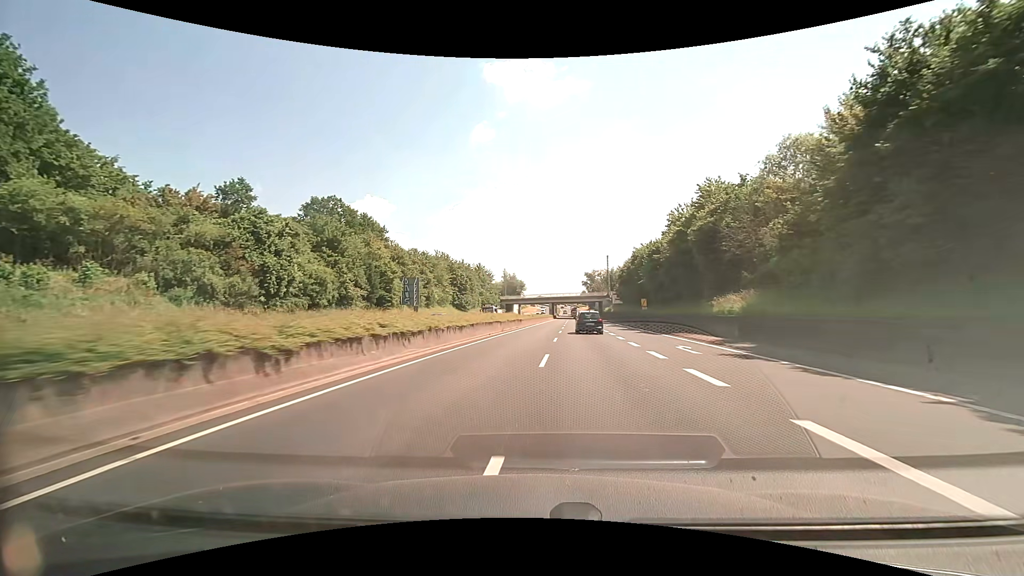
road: trunk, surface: asphalt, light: Day
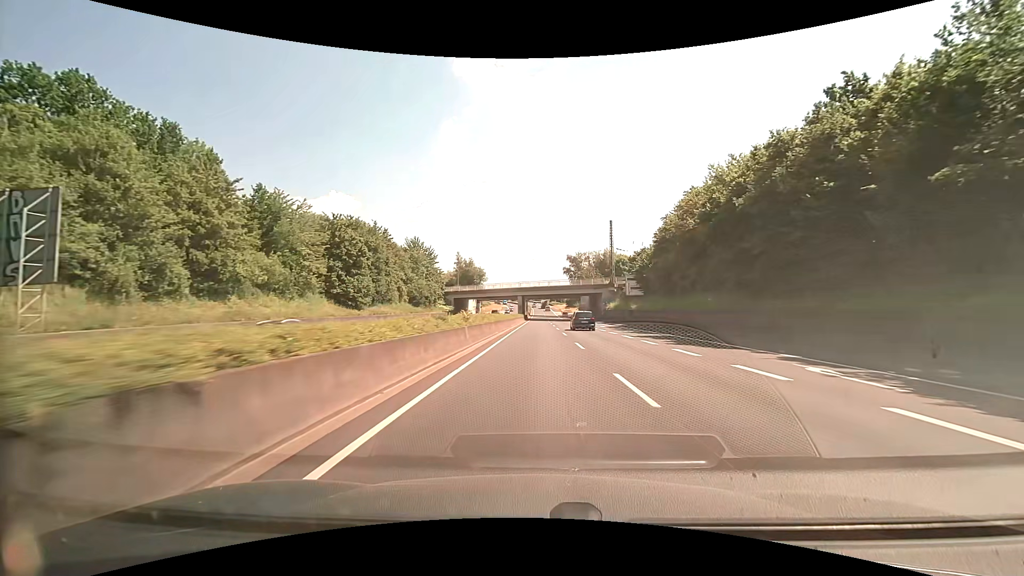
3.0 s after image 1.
(+0.3, +53.6) m; +3°
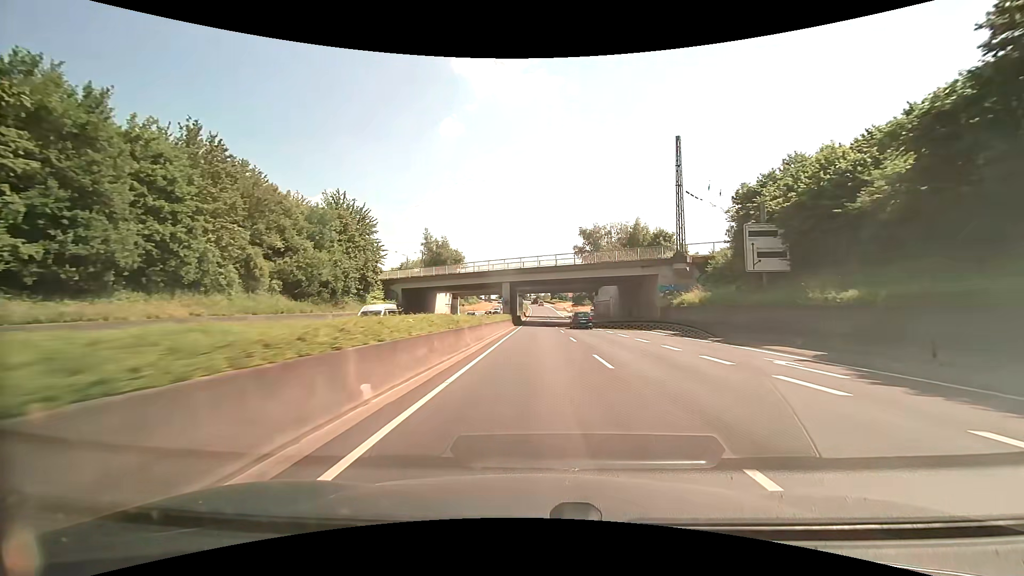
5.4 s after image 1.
(+0.2, +43.0) m; 0°
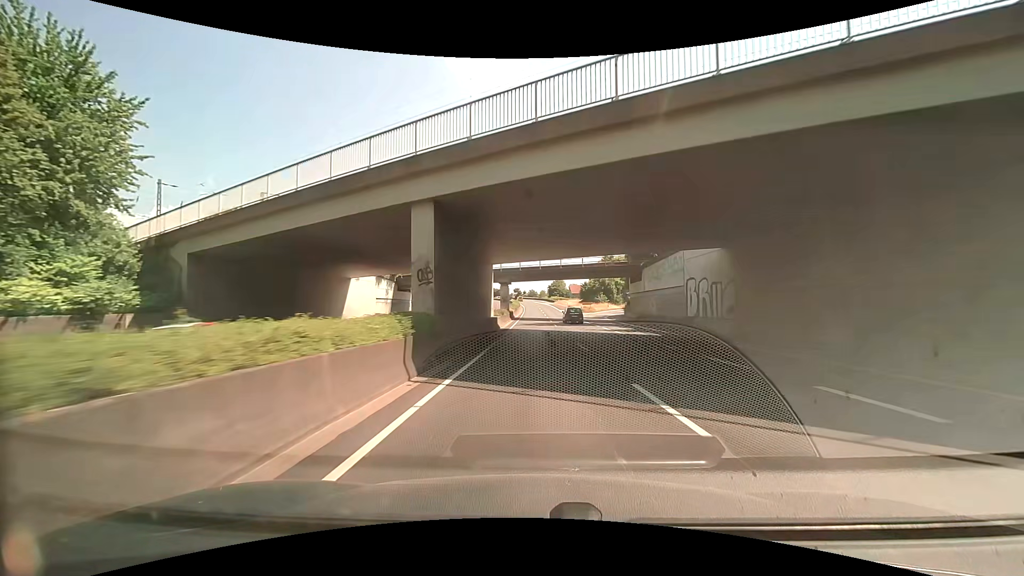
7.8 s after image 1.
(+0.1, +43.1) m; 0°
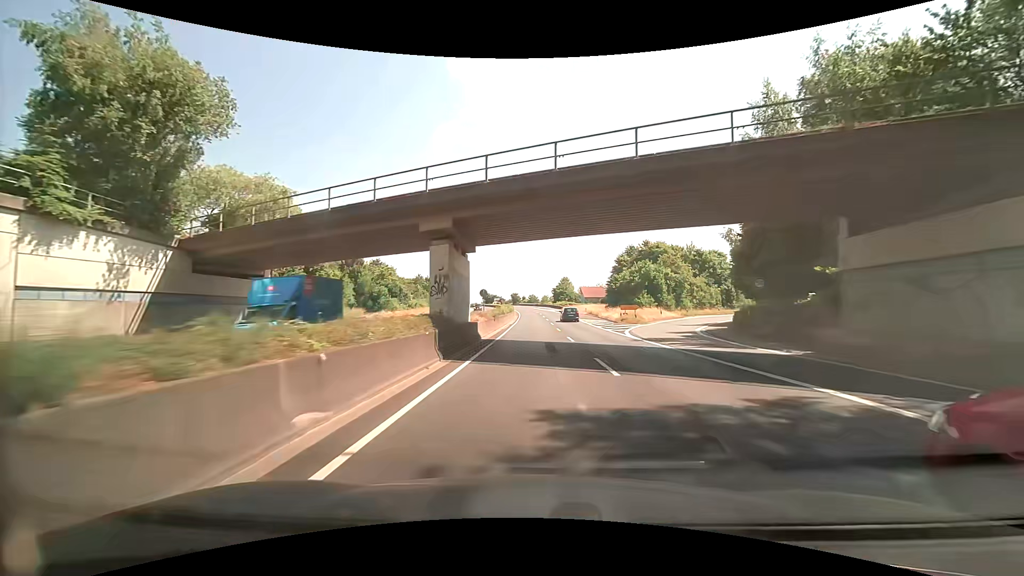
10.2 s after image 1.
(+0.1, +43.0) m; +1°
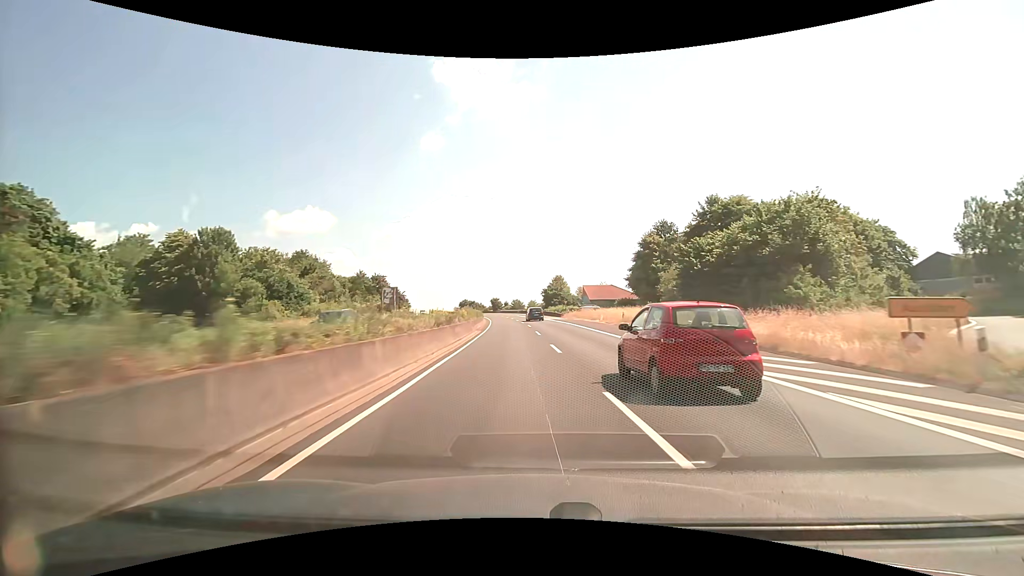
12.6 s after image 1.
(-0.2, +42.7) m; +1°
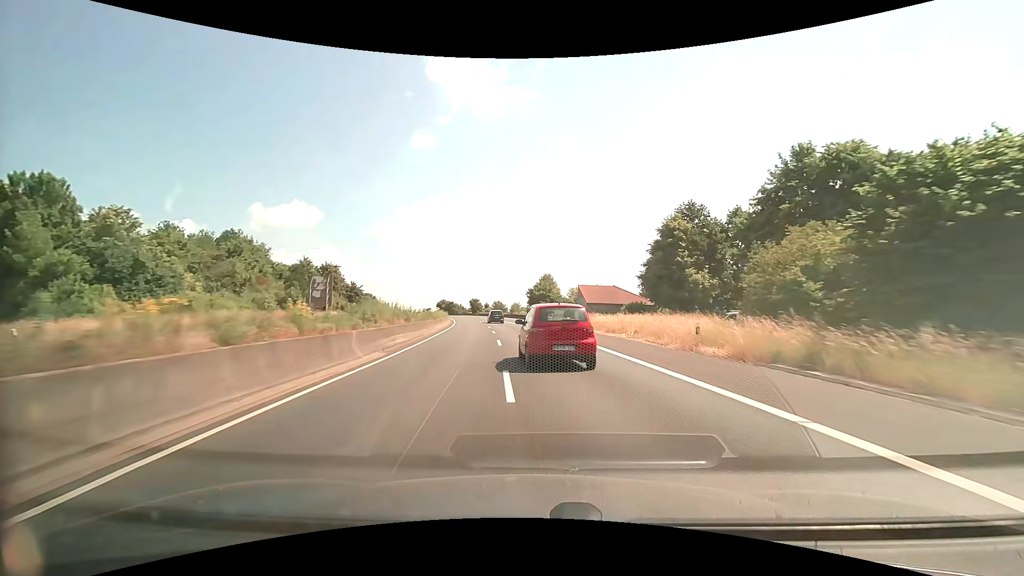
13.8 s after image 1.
(+0.2, +21.2) m; +1°
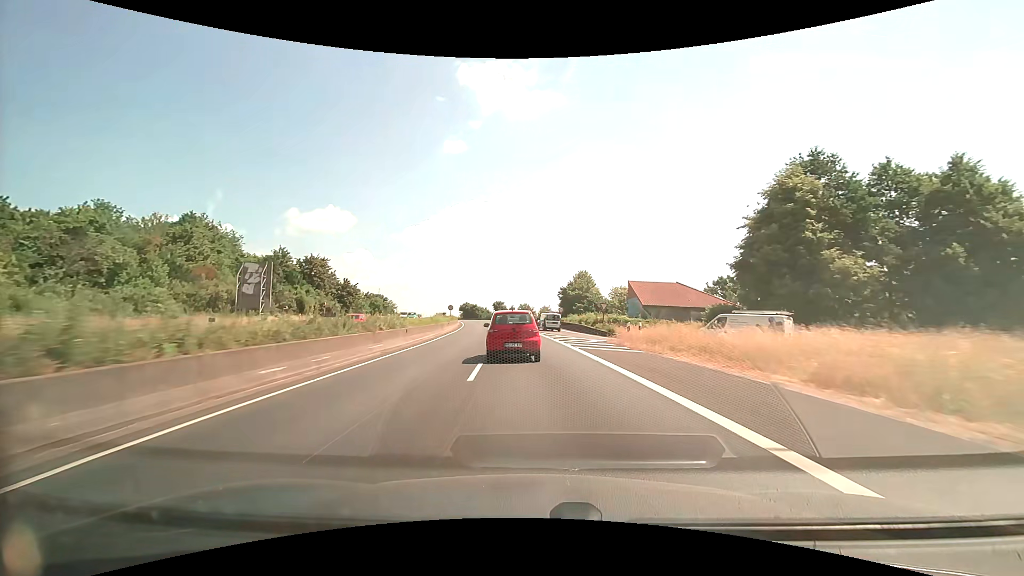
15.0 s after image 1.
(-0.3, +21.2) m; -3°
(0, +10) (-1, +20) (-2, +30) (-2, +40) (-3, +50) (-4, +60) (-5, +70) (-7, +80) (-8, +90) (-10, +99) m
